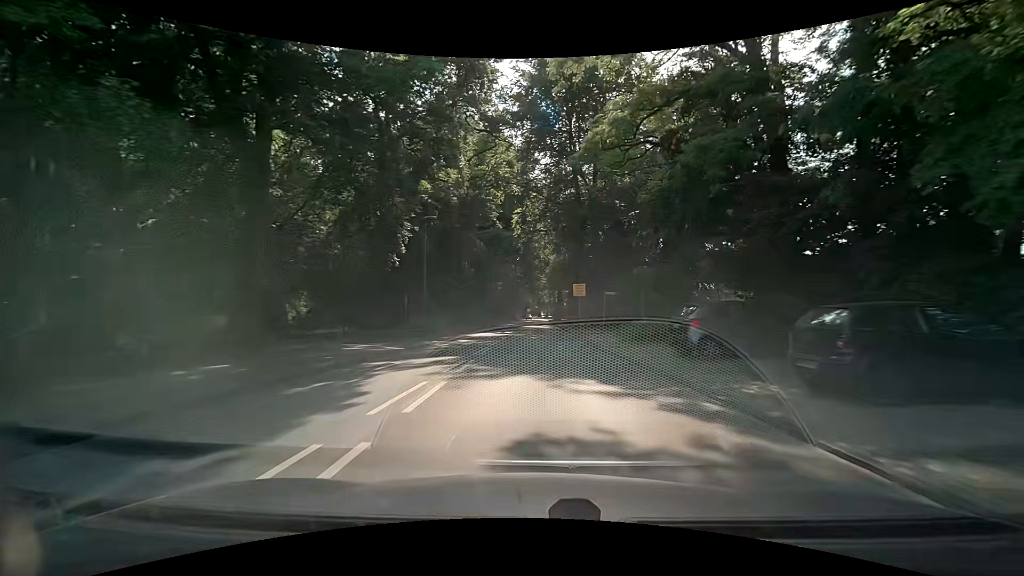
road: tertiary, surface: asphalt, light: Day
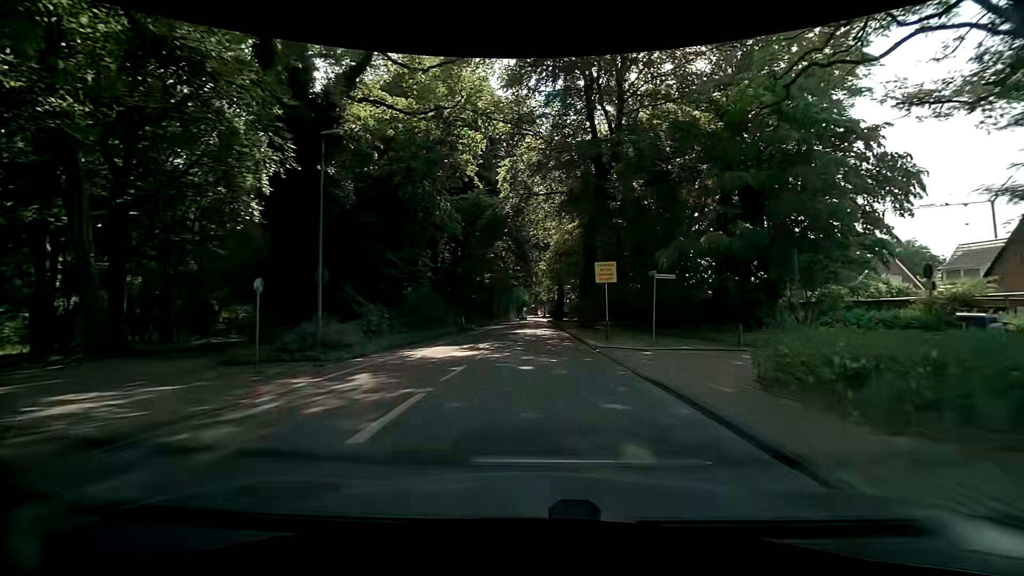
(+0.1, +15.2) m; 0°
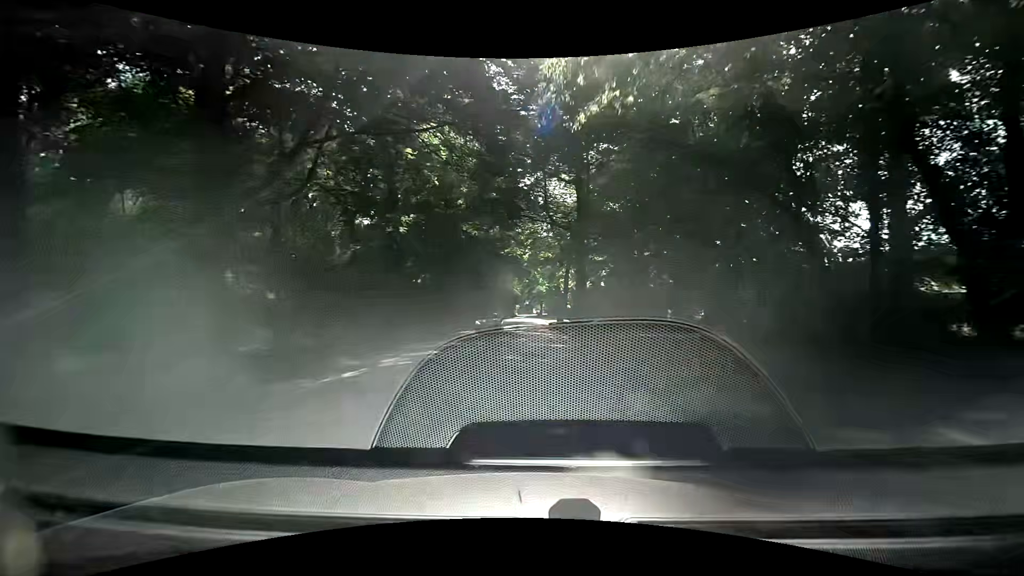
(+0.6, +38.1) m; +1°
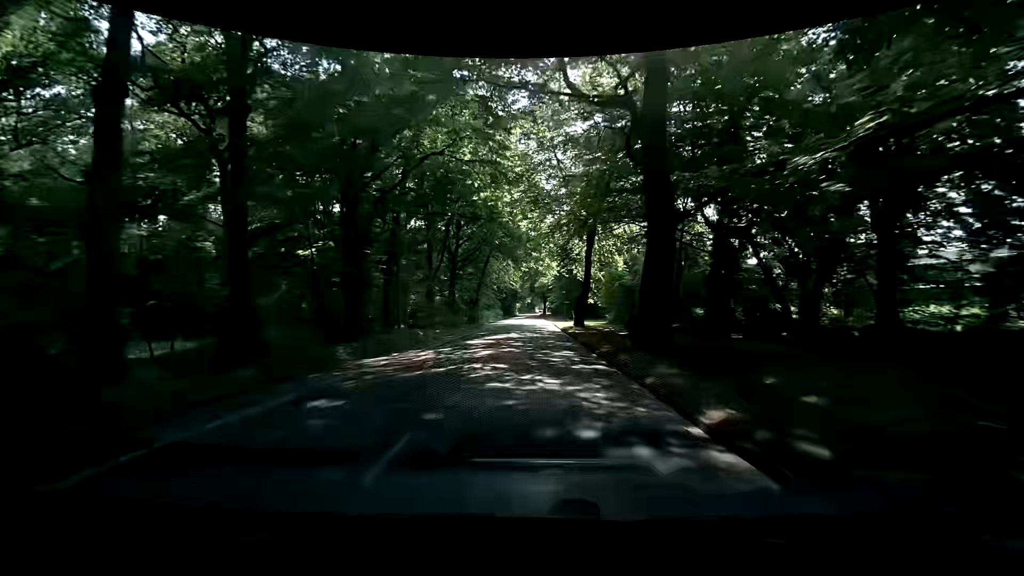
(+0.1, +22.9) m; 0°
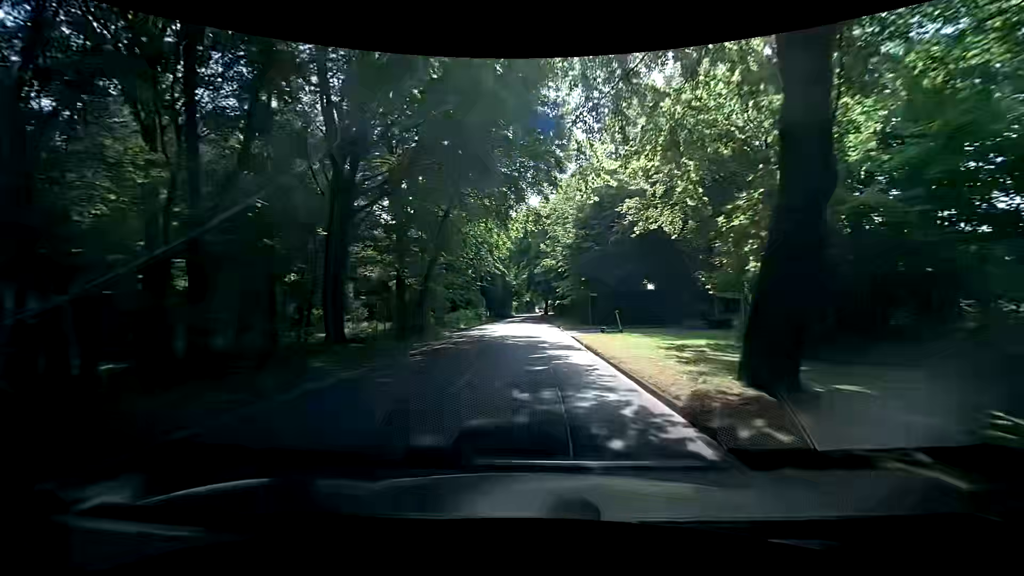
(+0.1, +30.5) m; +1°
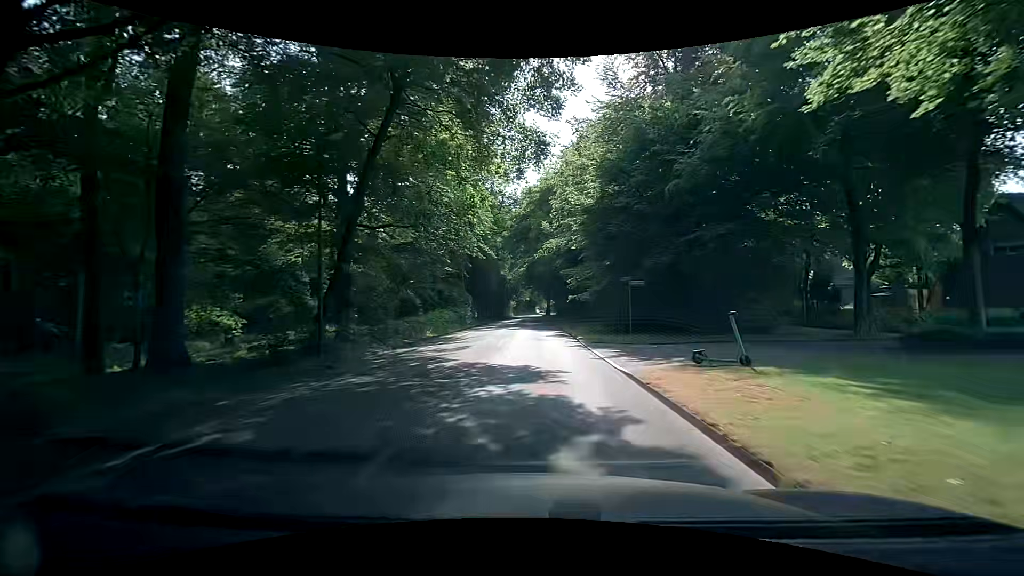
(0.0, +15.3) m; 0°
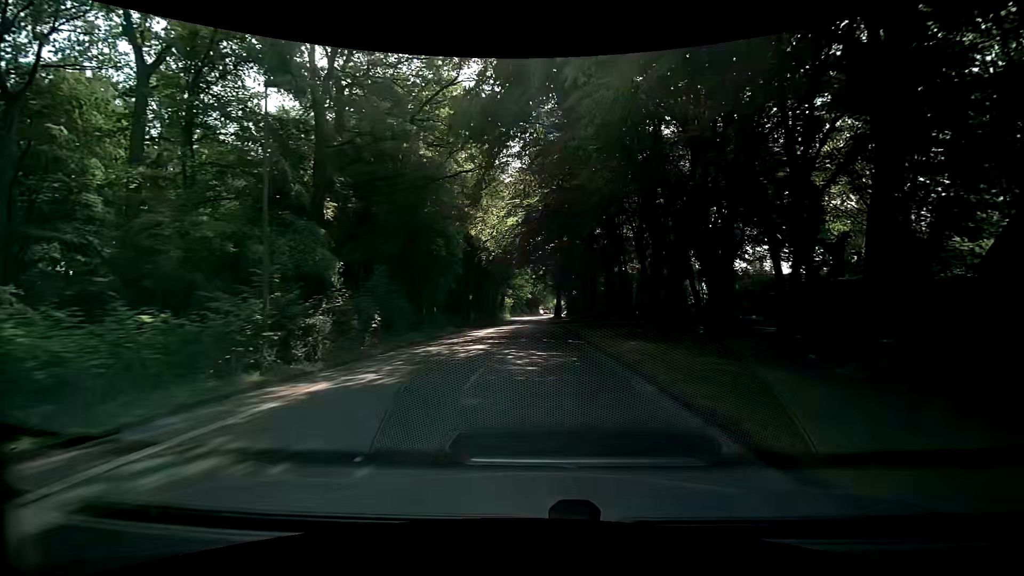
(-0.7, +38.0) m; -2°
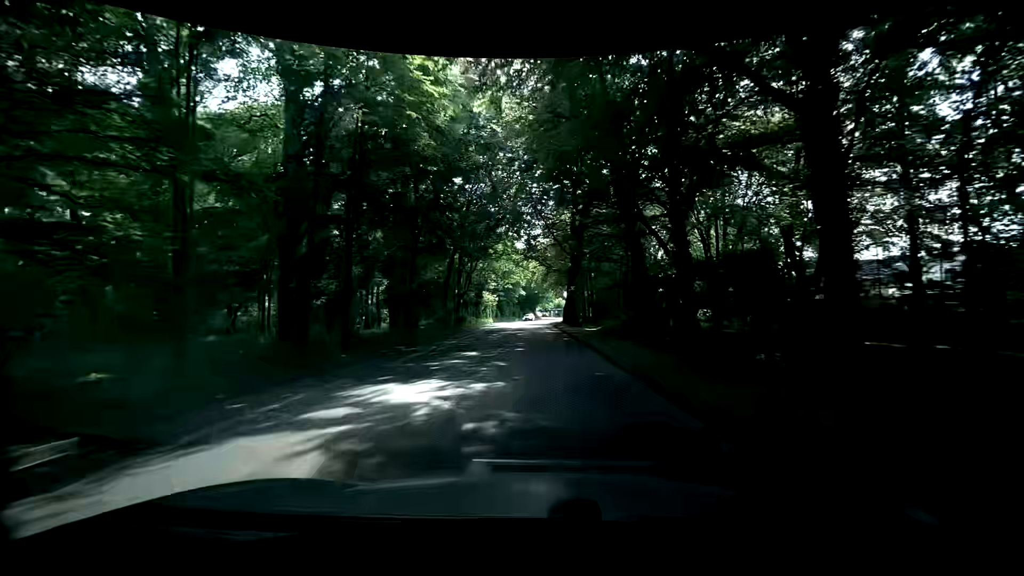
(+0.7, +37.9) m; +2°
(0, +10) (0, +20) (0, +30) (0, +40) (0, +50) (-1, +60) (-1, +70) (-1, +80) (0, +90) (+2, +100) m
